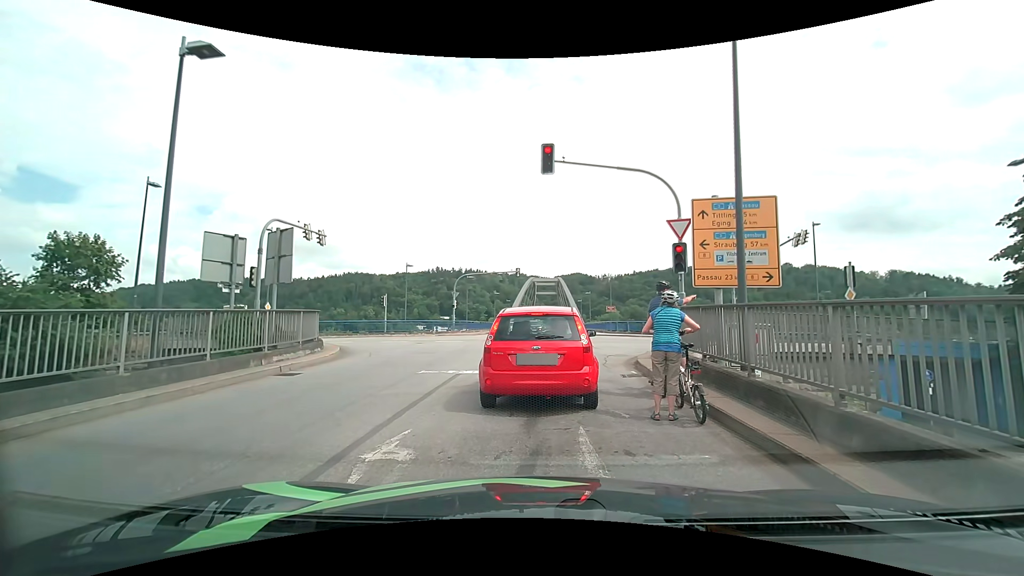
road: tertiary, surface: asphalt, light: Day
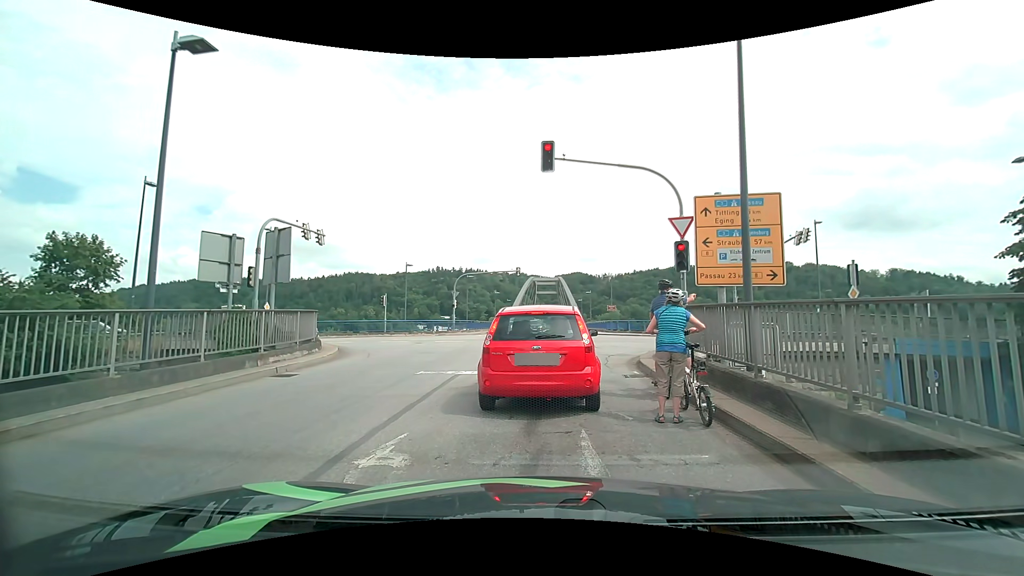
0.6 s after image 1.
(0.0, +0.2) m; 0°
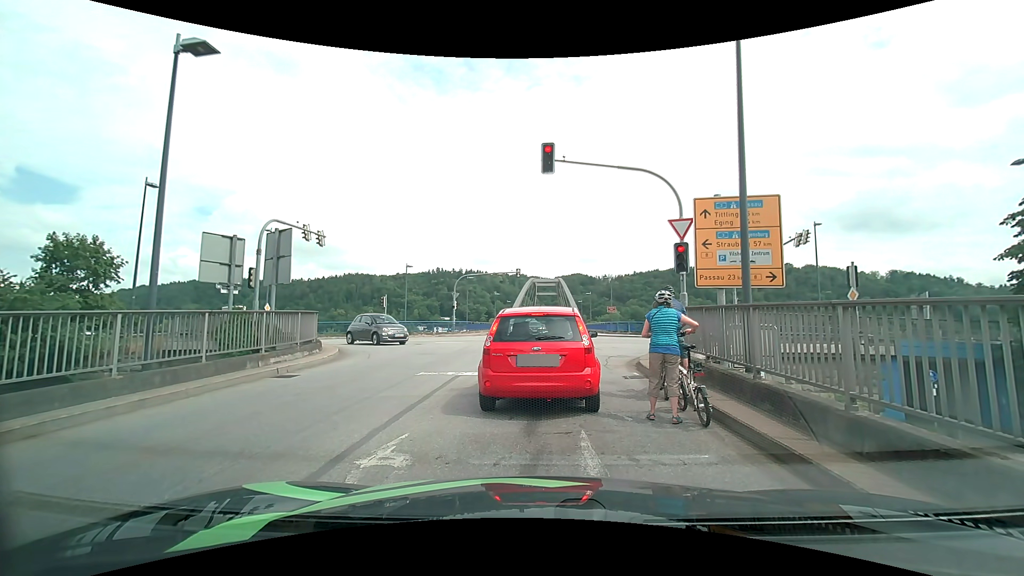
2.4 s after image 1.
(0.0, +0.1) m; 0°
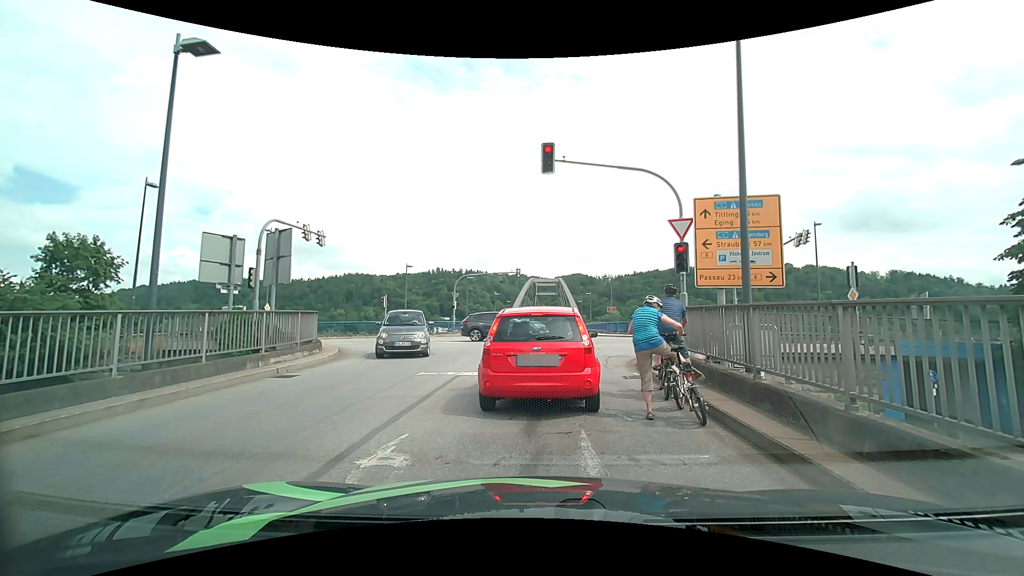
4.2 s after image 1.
(0.0, 0.0) m; 0°
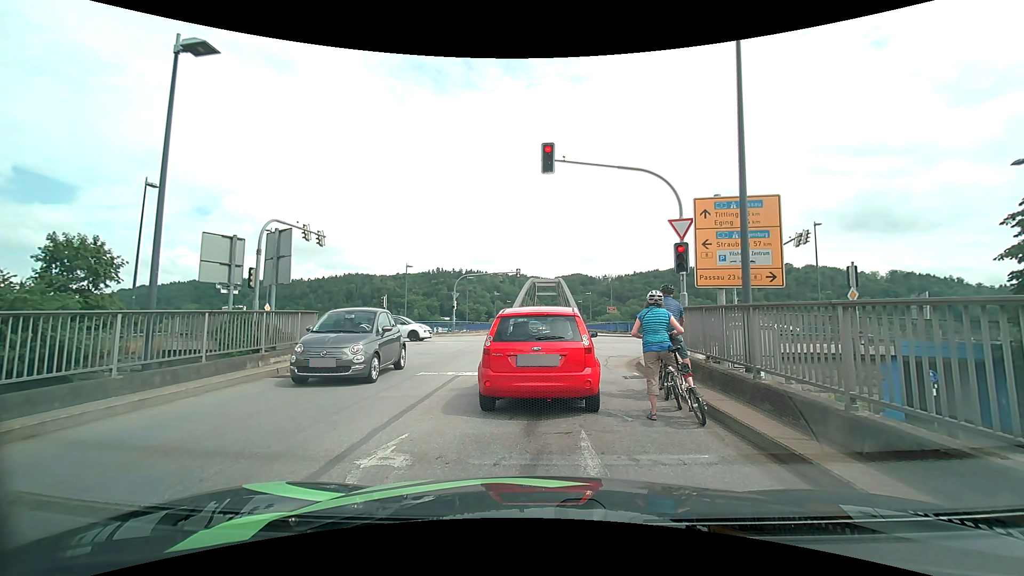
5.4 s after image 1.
(0.0, 0.0) m; 0°
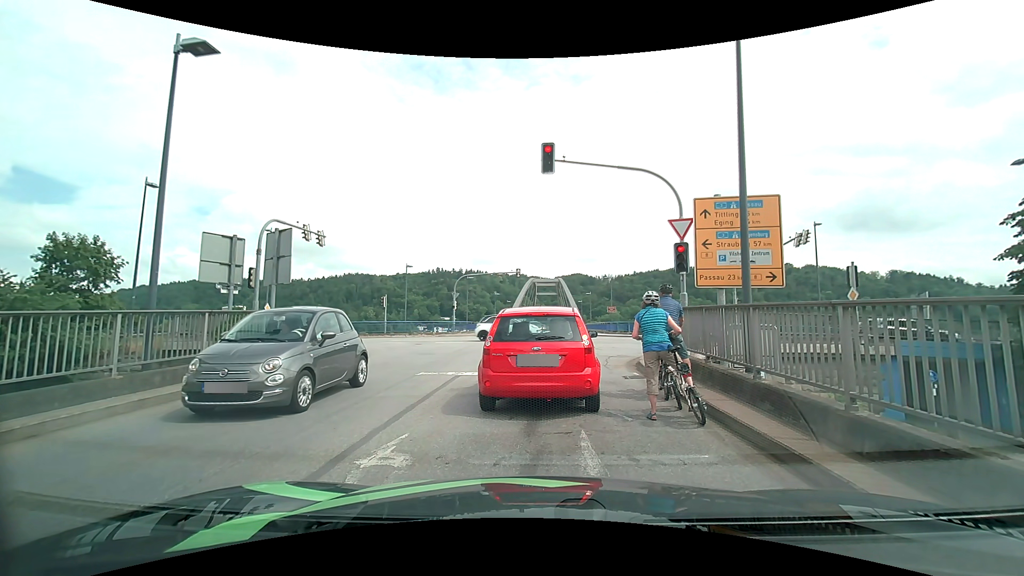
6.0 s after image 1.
(0.0, 0.0) m; 0°
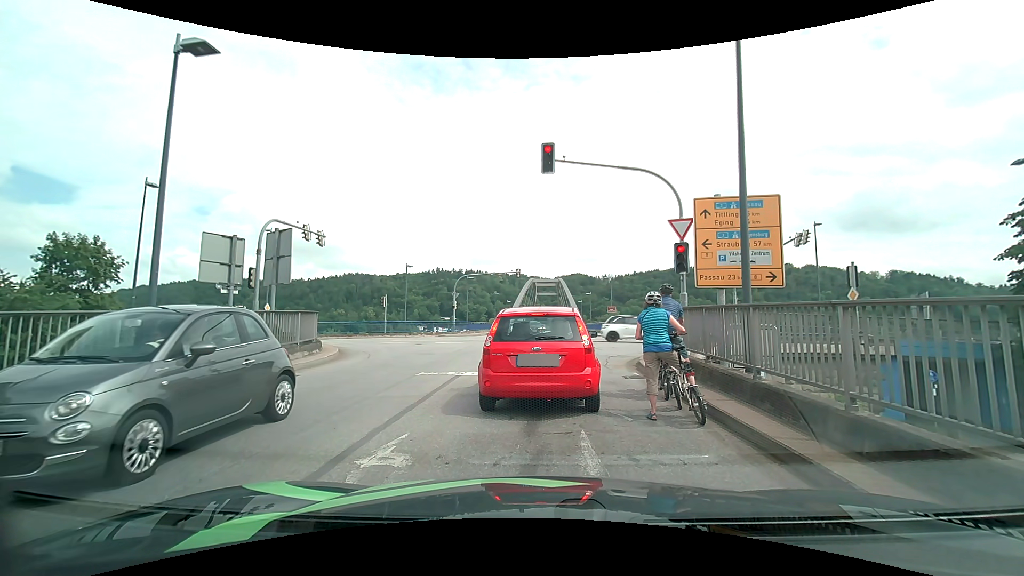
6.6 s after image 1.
(0.0, 0.0) m; 0°
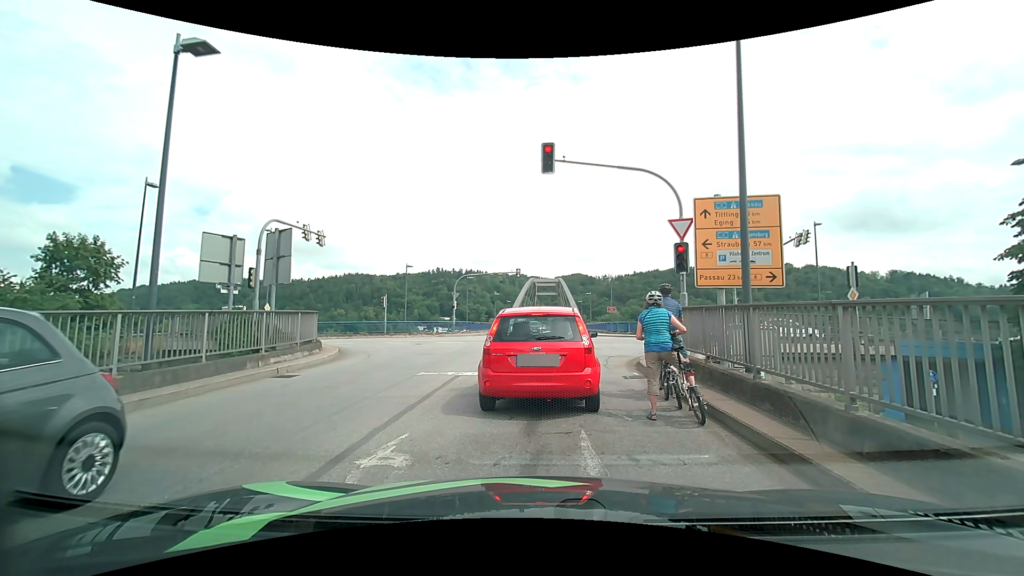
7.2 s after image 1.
(0.0, 0.0) m; 0°
(0, +10) (0, +20) (+6, +28) (+16, +30) (+26, +30) (+36, +30) (+46, +30) (+56, +30) (+66, +30) (+76, +29) m
